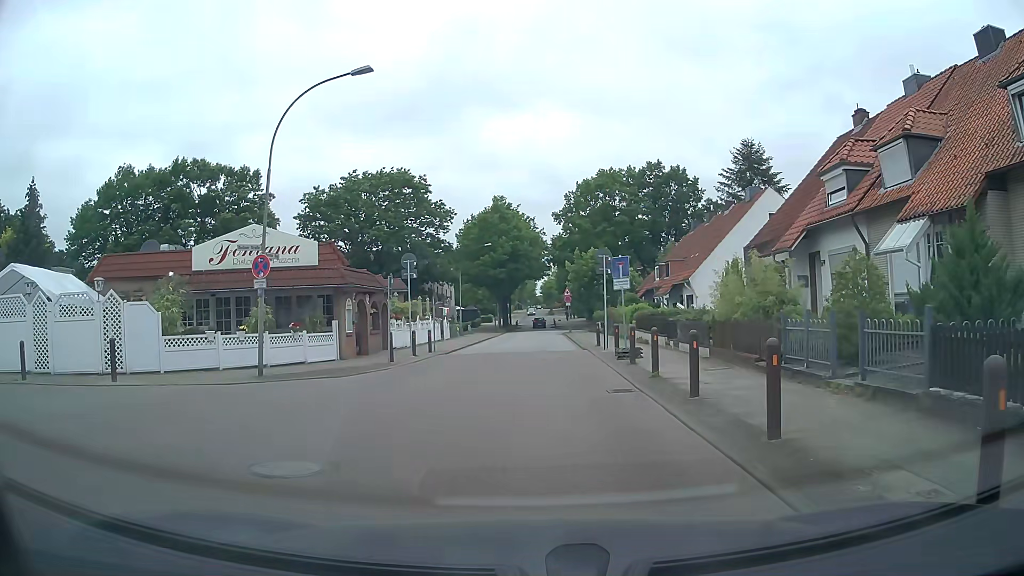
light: Day
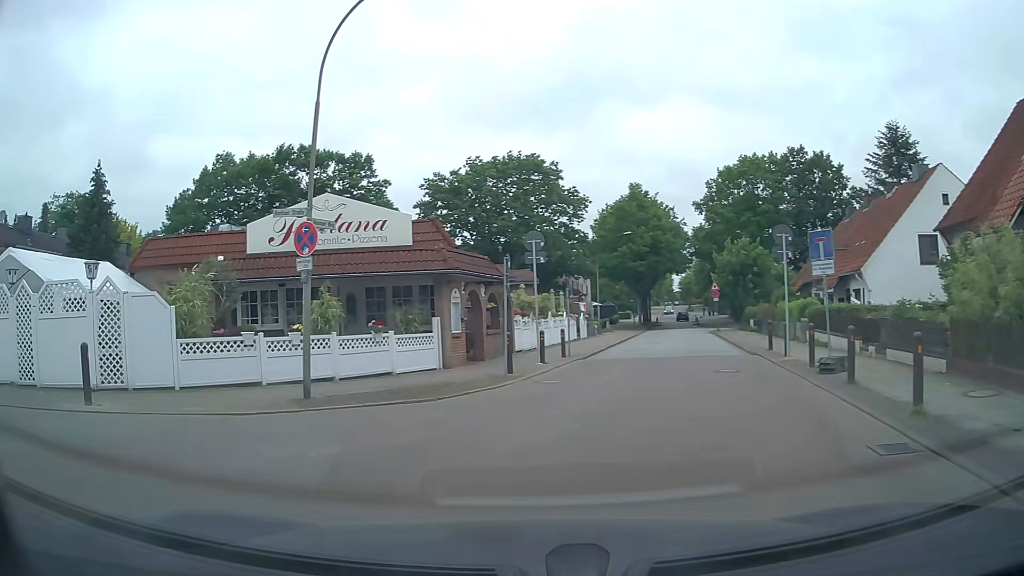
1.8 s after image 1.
(-0.4, +5.6) m; -12°
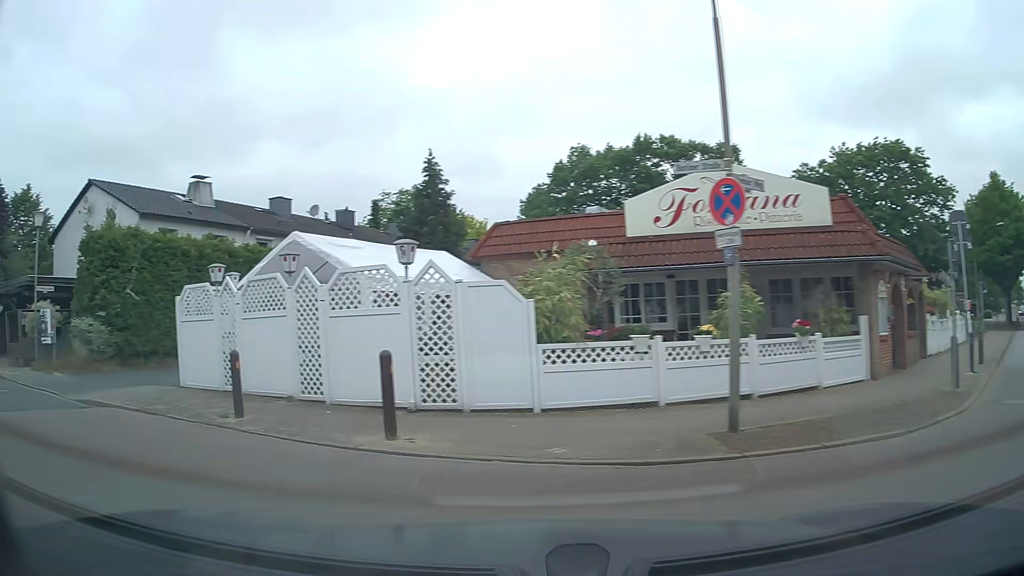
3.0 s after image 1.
(-0.9, +3.7) m; -30°
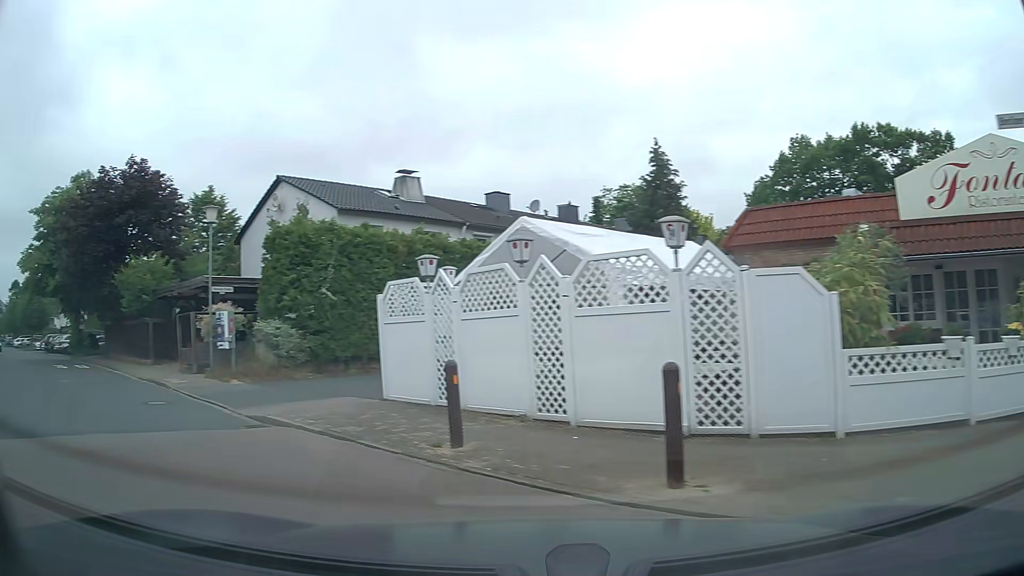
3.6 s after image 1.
(-0.3, +2.3) m; -18°
